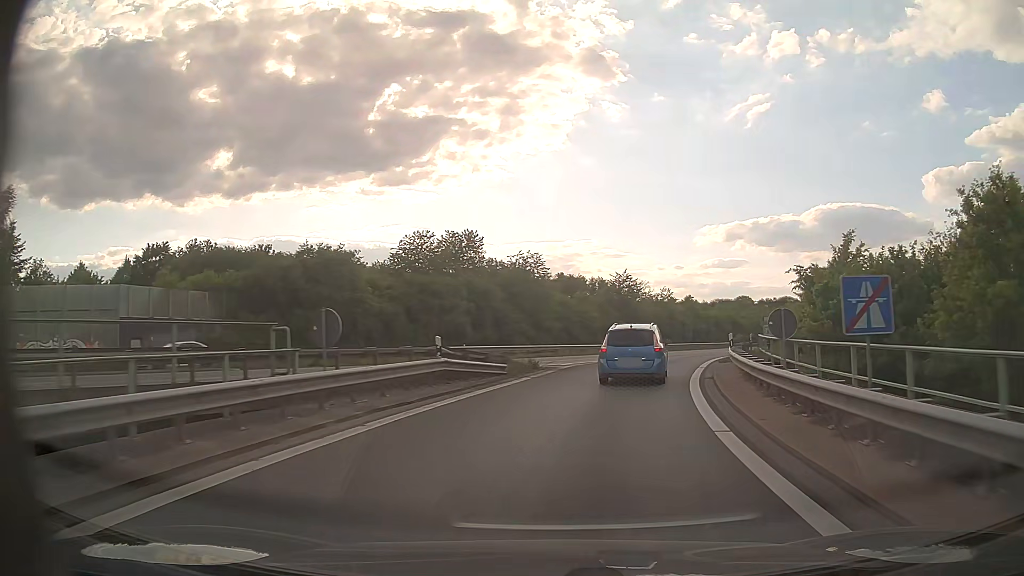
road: motorway_link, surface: asphalt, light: Day
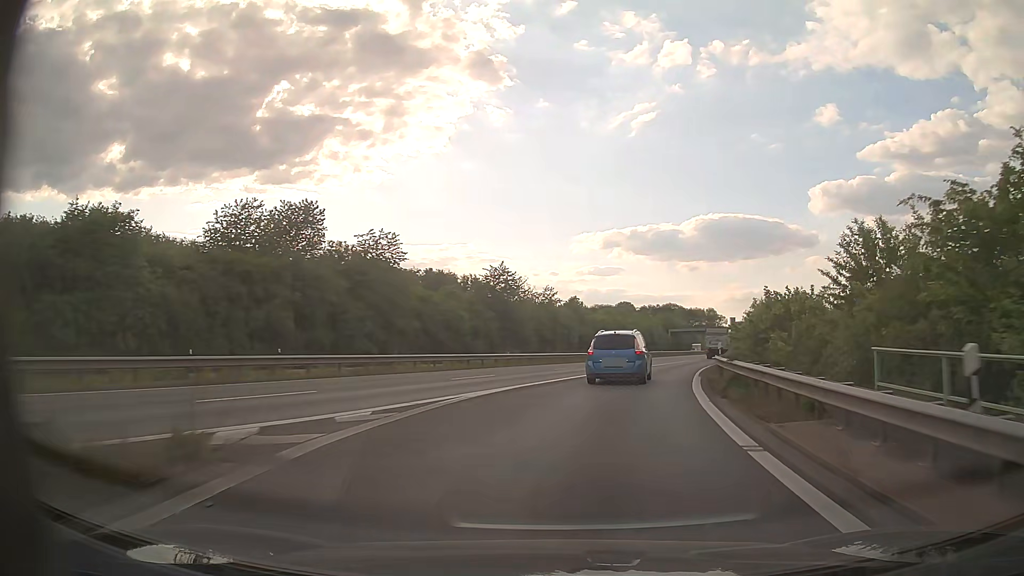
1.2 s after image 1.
(+1.6, +17.9) m; +10°
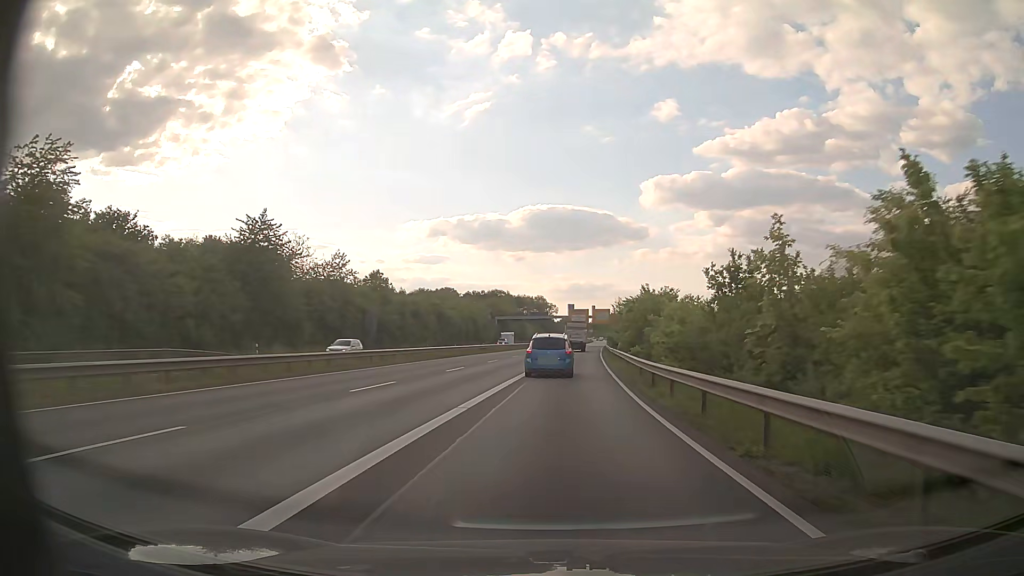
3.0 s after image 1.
(+4.2, +28.7) m; +15°
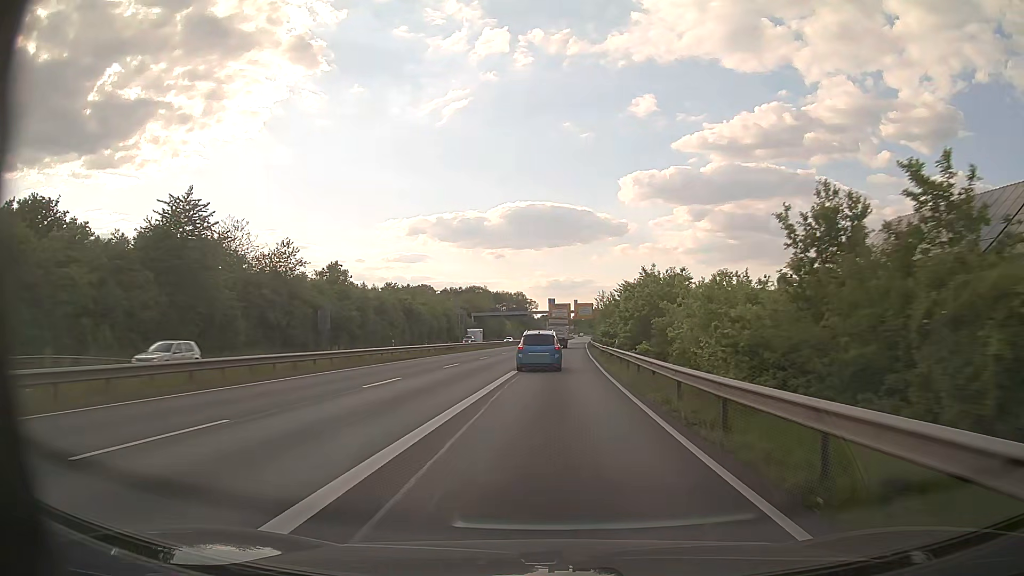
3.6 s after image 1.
(+0.2, +10.5) m; +2°
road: trunk
